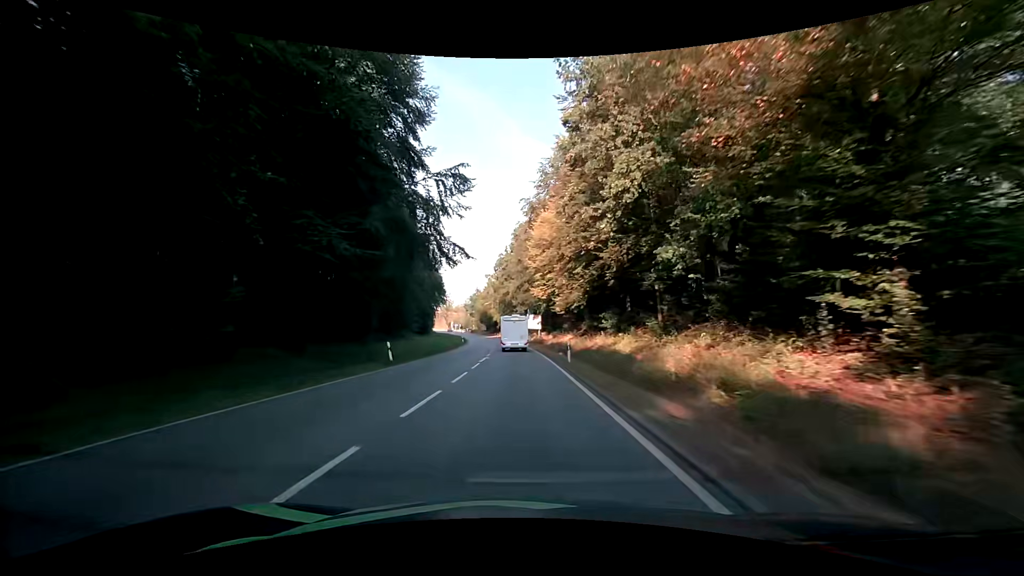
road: primary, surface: asphalt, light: Day
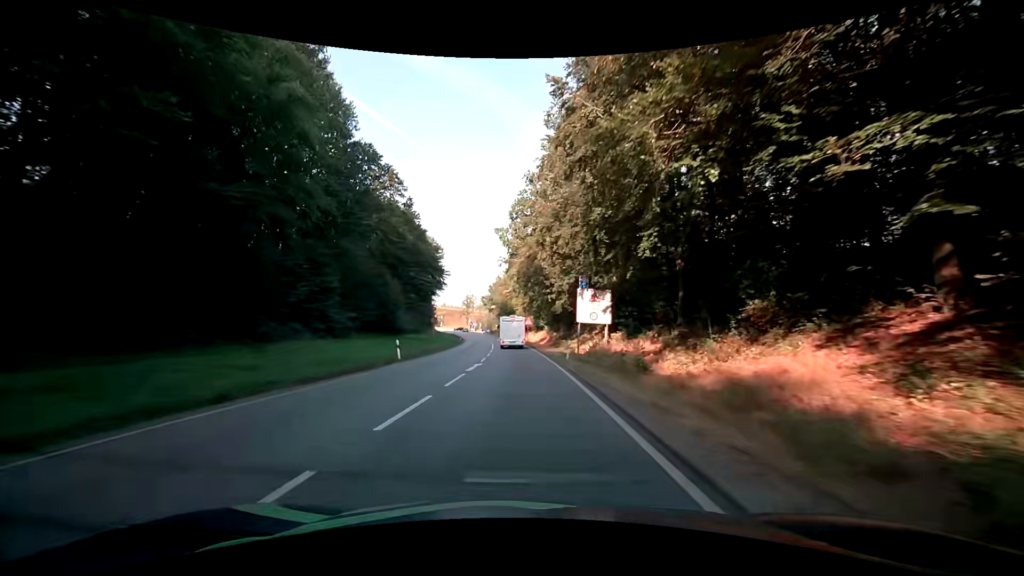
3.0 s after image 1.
(-1.2, +48.2) m; -4°
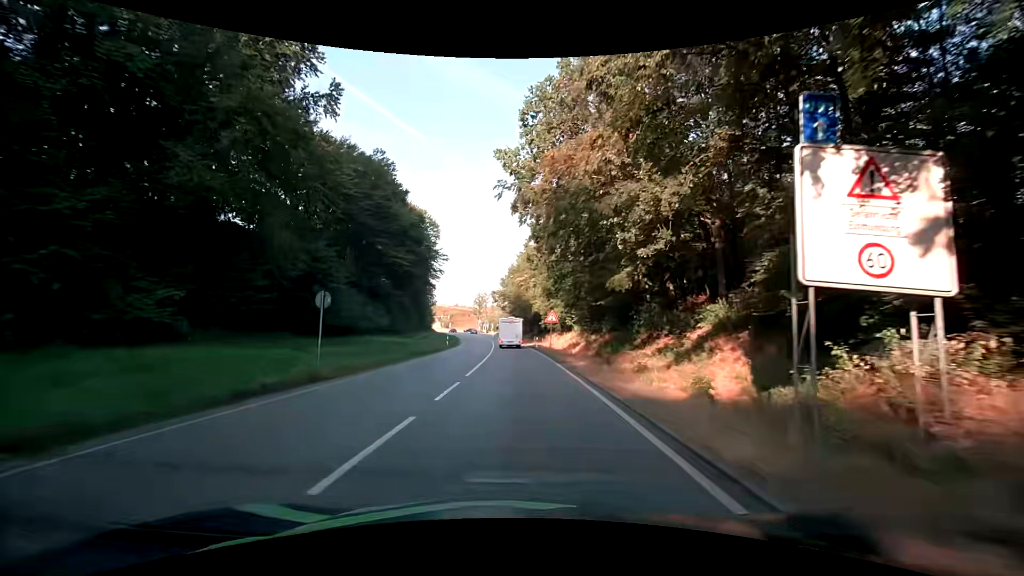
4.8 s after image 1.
(-0.3, +26.3) m; -2°
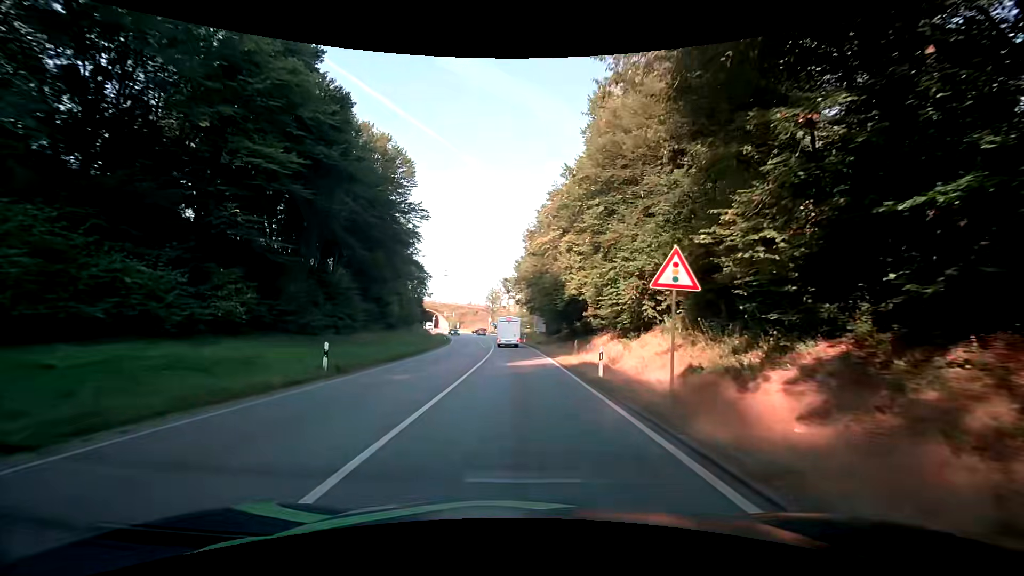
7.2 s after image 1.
(-0.7, +33.2) m; -2°
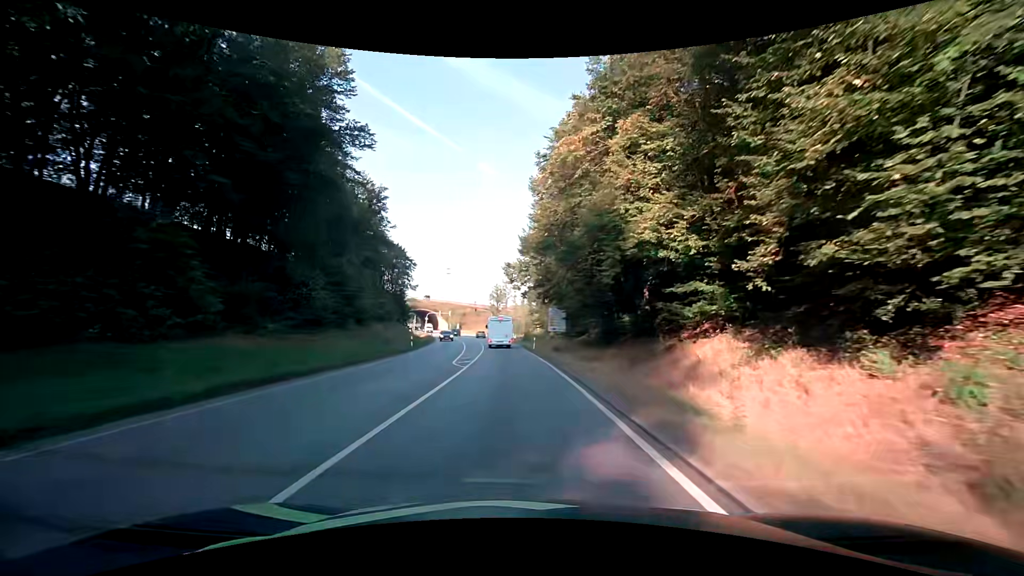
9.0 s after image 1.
(-0.1, +22.7) m; -1°
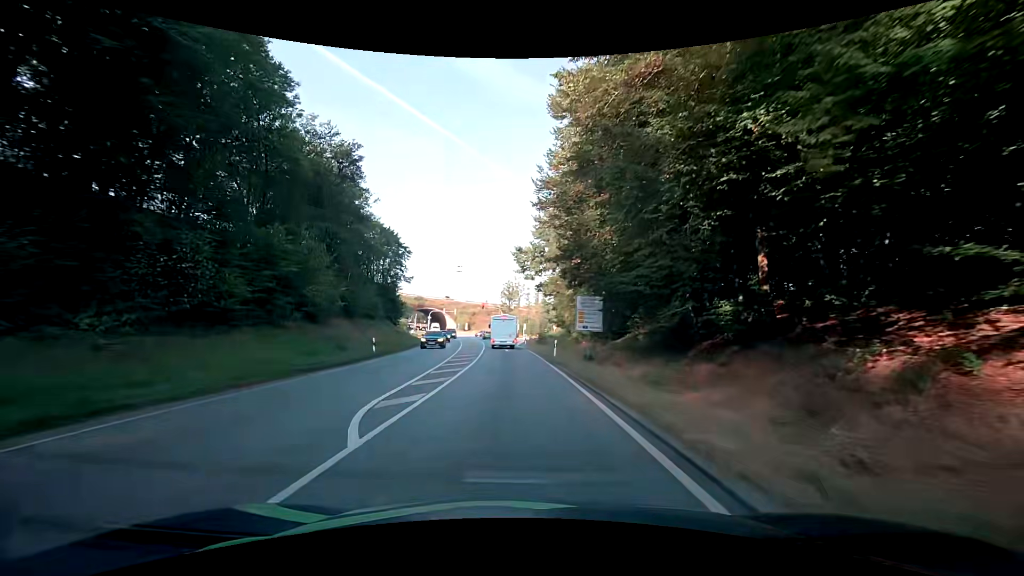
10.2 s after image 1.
(-0.2, +13.8) m; -2°
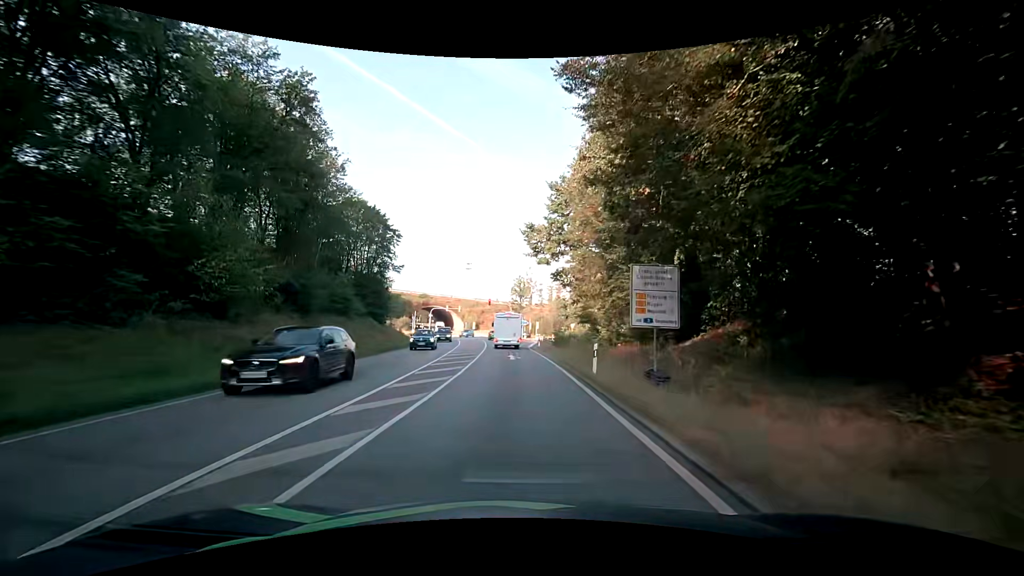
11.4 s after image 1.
(-0.2, +12.4) m; -3°
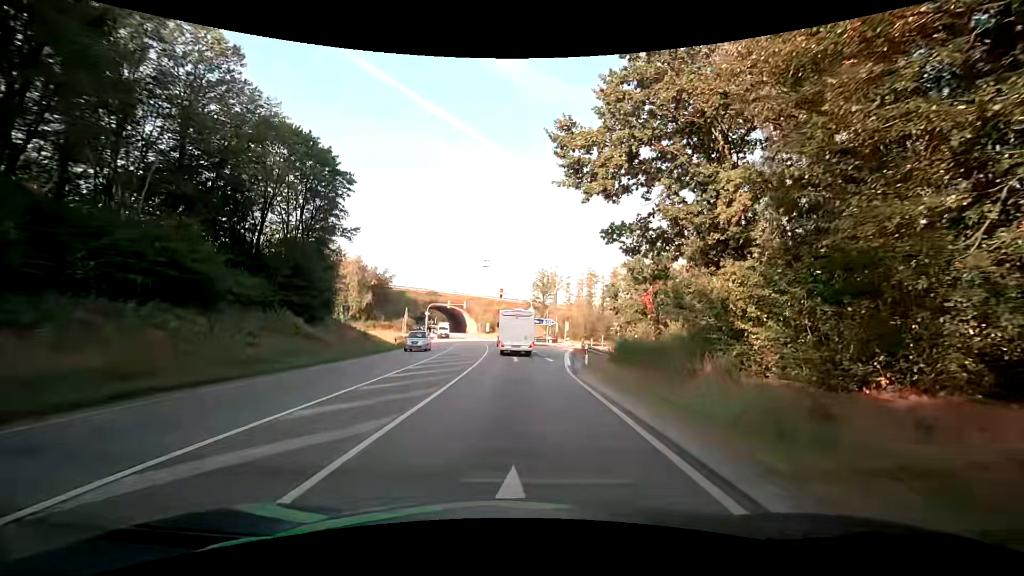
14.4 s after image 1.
(-0.2, +23.4) m; -1°
(0, +10) (0, +20) (-1, +30) (-1, +40) (-2, +50) (-3, +60) (-5, +70) (-6, +80) (-8, +89) (-10, +99) m
